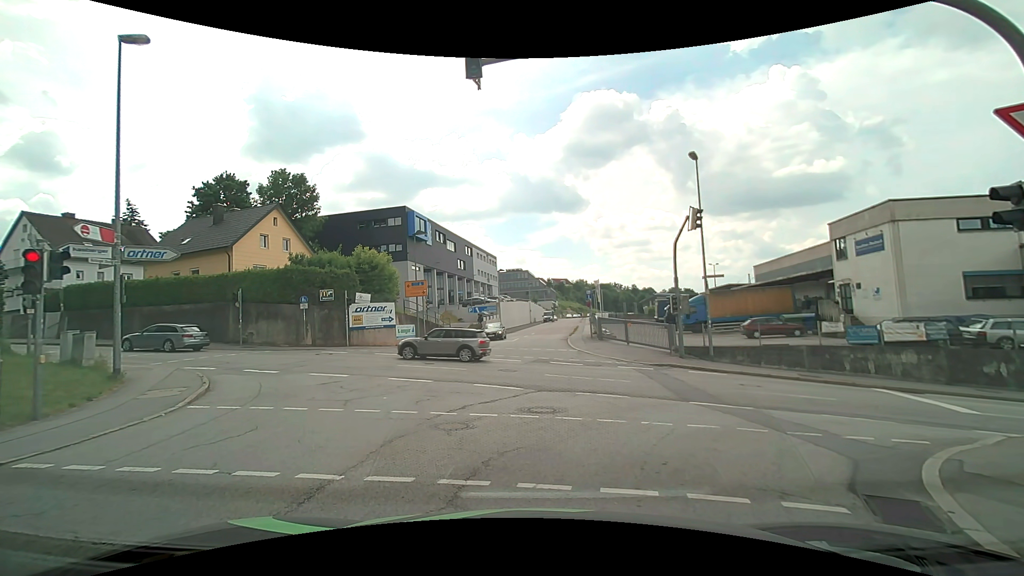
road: residential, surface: asphalt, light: Day
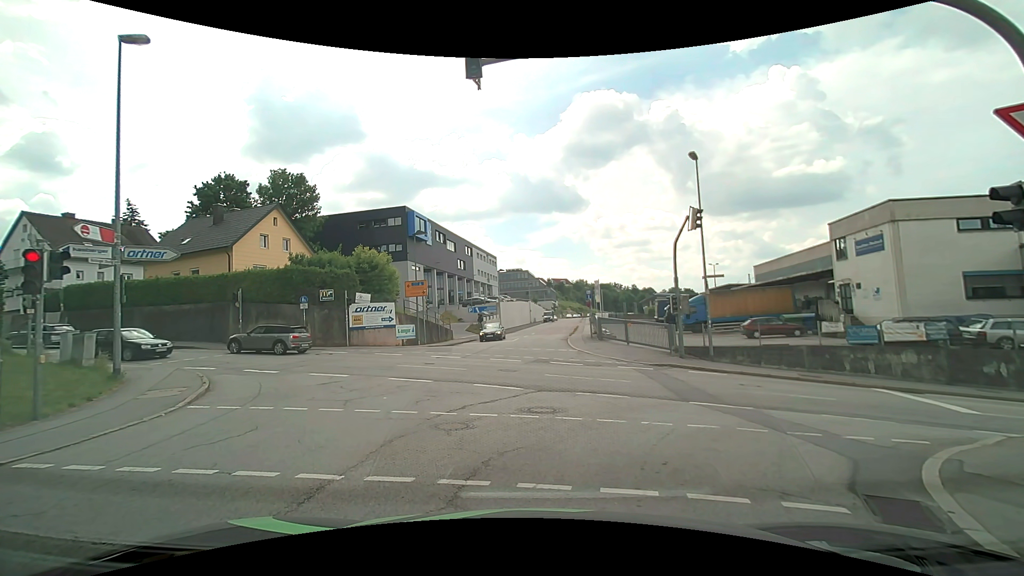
(0.0, 0.0) m; 0°
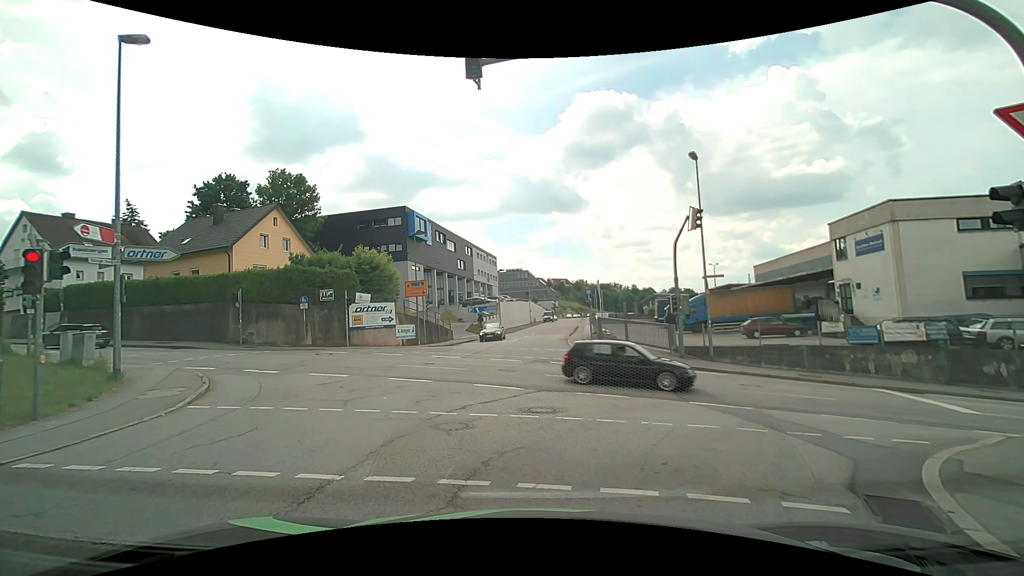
(0.0, 0.0) m; 0°
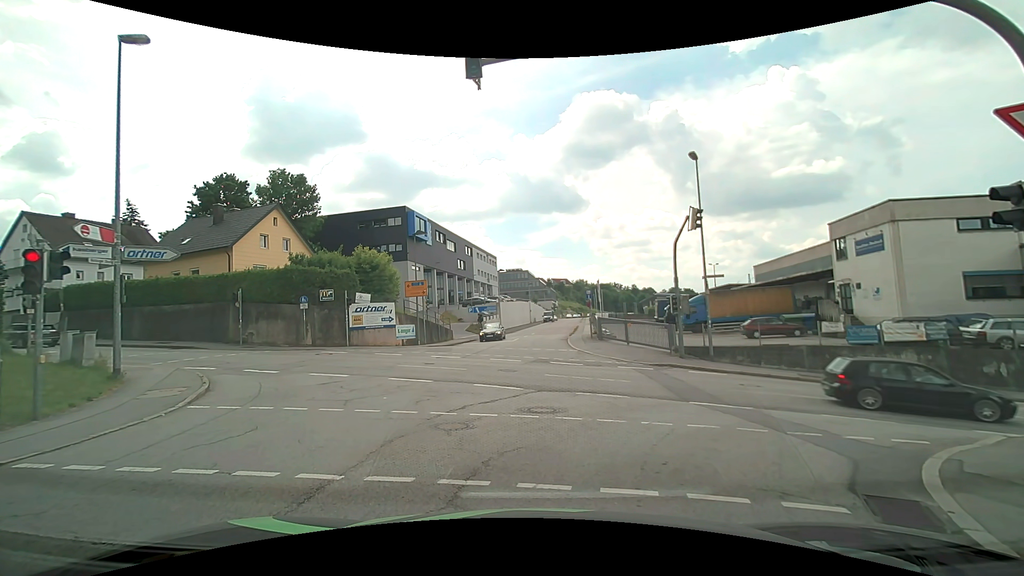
(0.0, 0.0) m; 0°
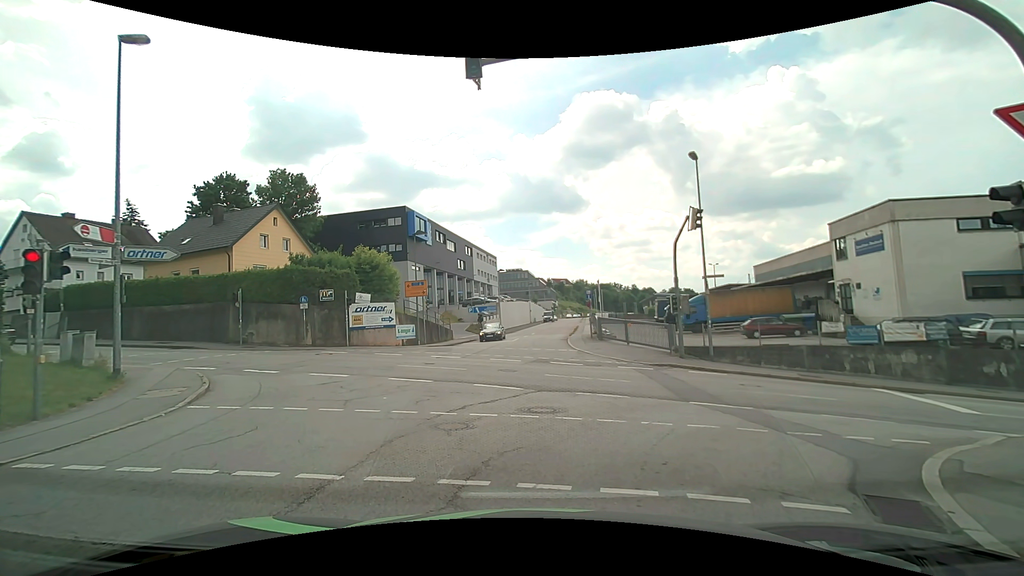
(0.0, 0.0) m; 0°
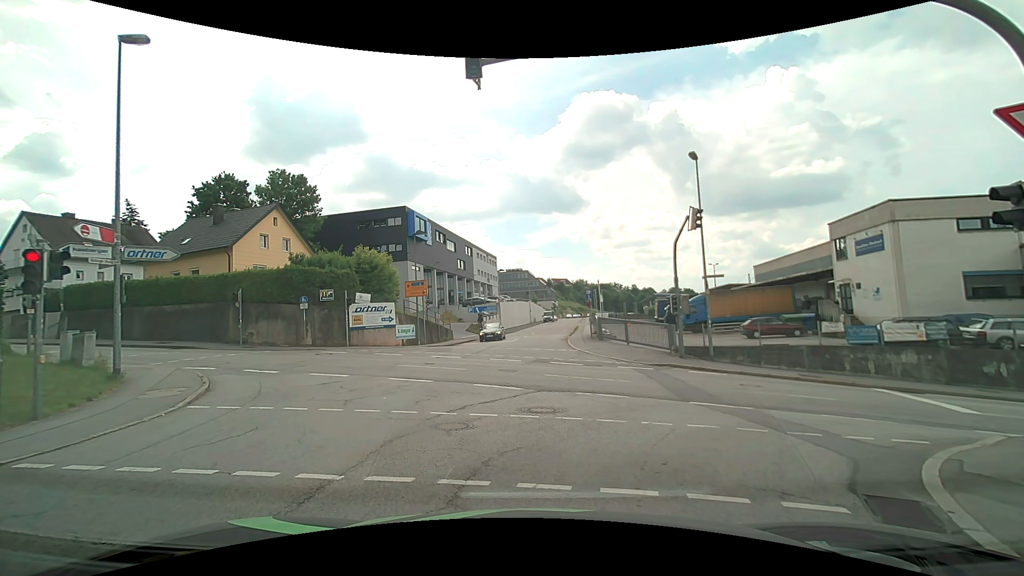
(0.0, 0.0) m; 0°
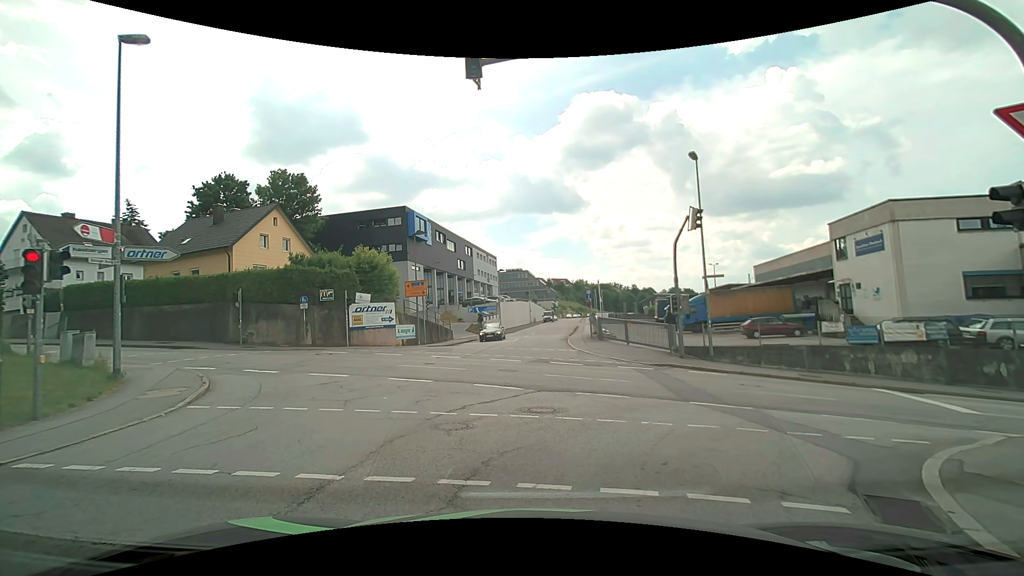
(0.0, 0.0) m; 0°
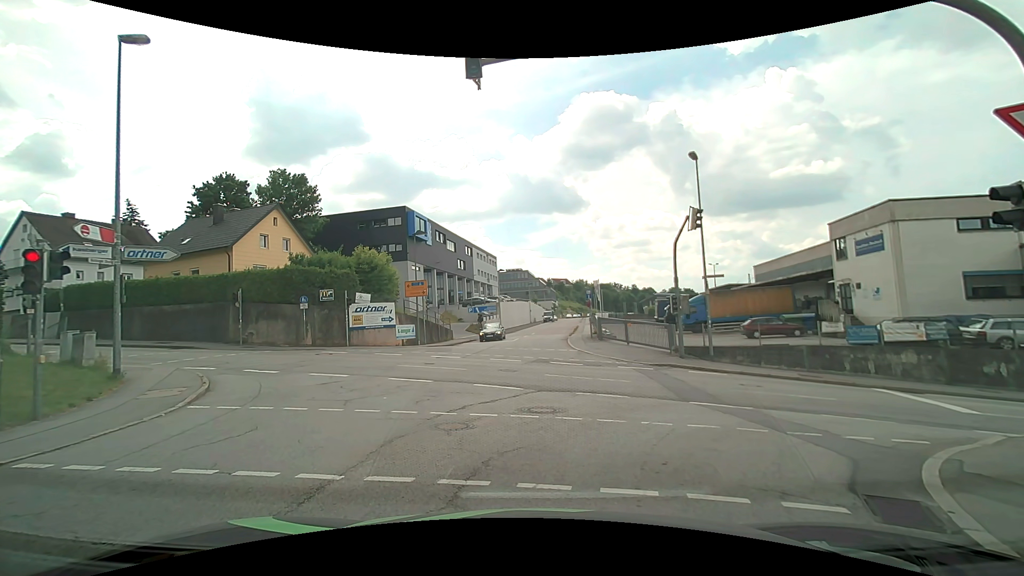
(0.0, 0.0) m; 0°
(+1, +10) (+2, +20) (+2, +30) (+3, +40) (+5, +50) (+7, +60) (+9, +69) (+11, +79) (+12, +89) (+14, +99) m
